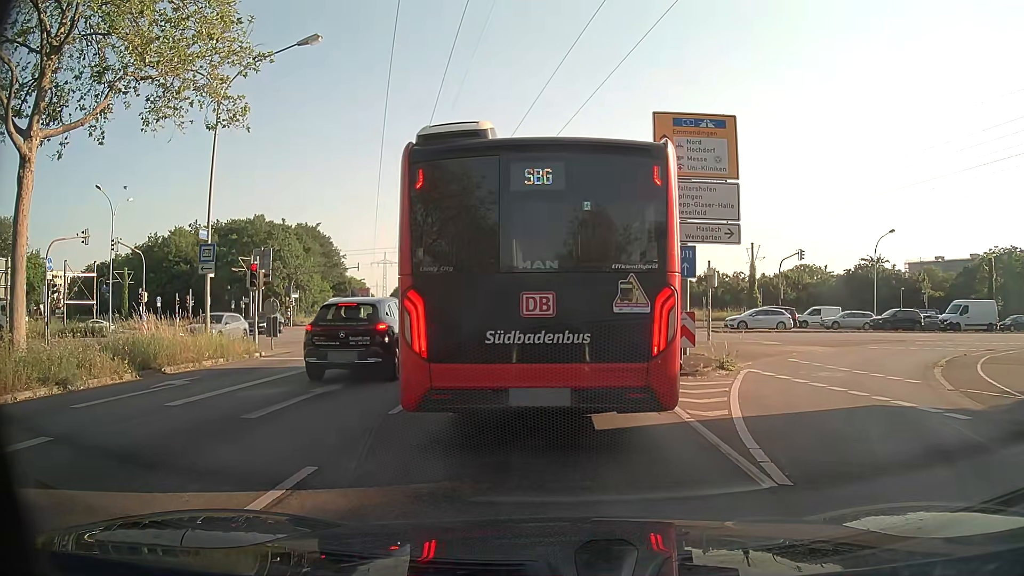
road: primary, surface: asphalt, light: Day
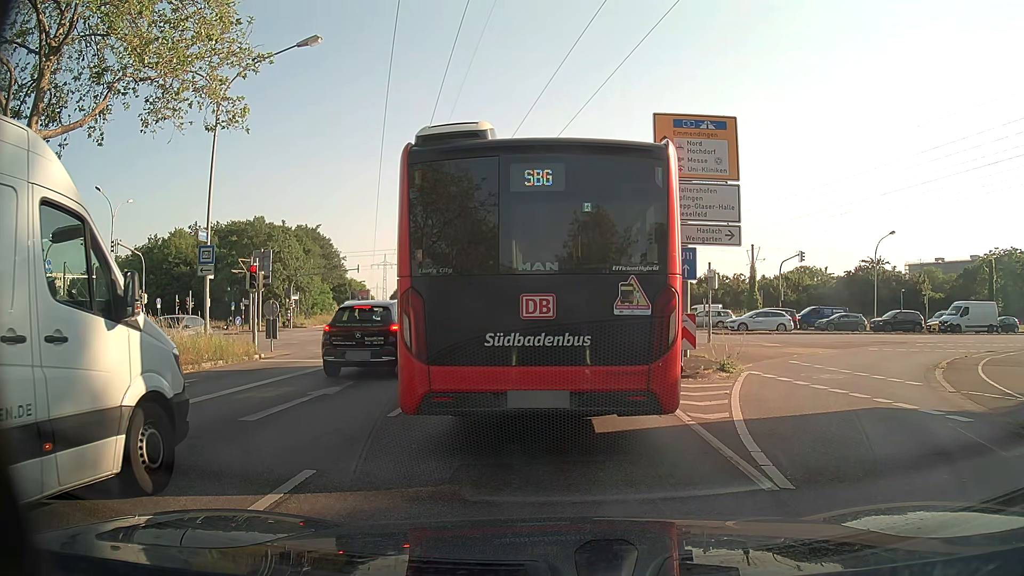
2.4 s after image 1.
(0.0, +0.1) m; 0°
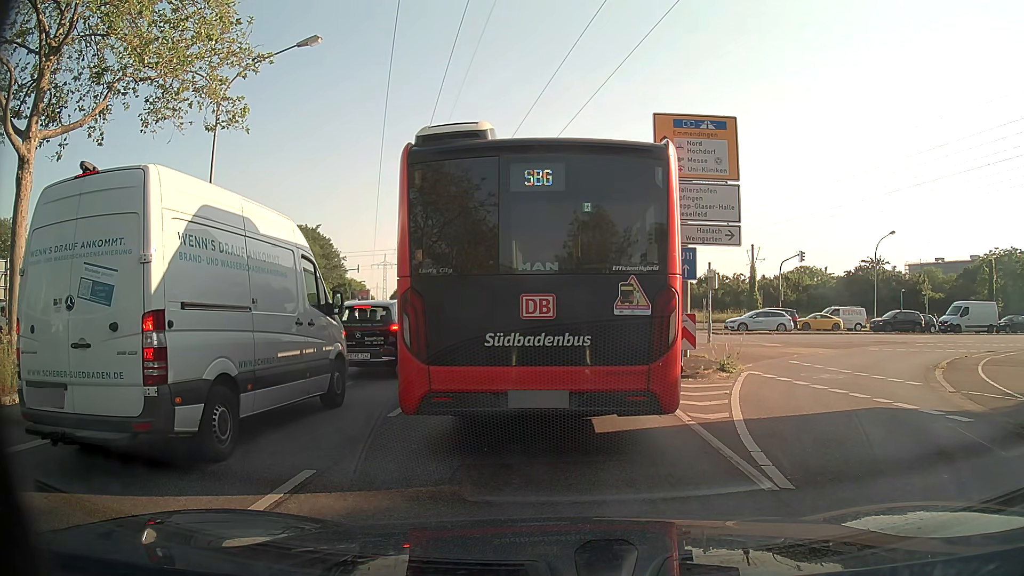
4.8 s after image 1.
(0.0, 0.0) m; 0°
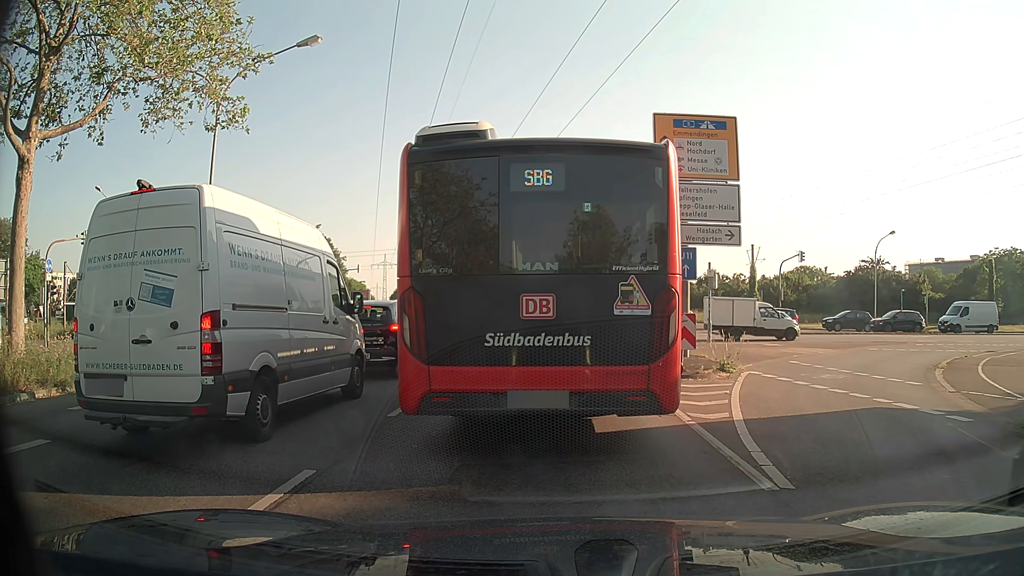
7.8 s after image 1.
(0.0, 0.0) m; 0°
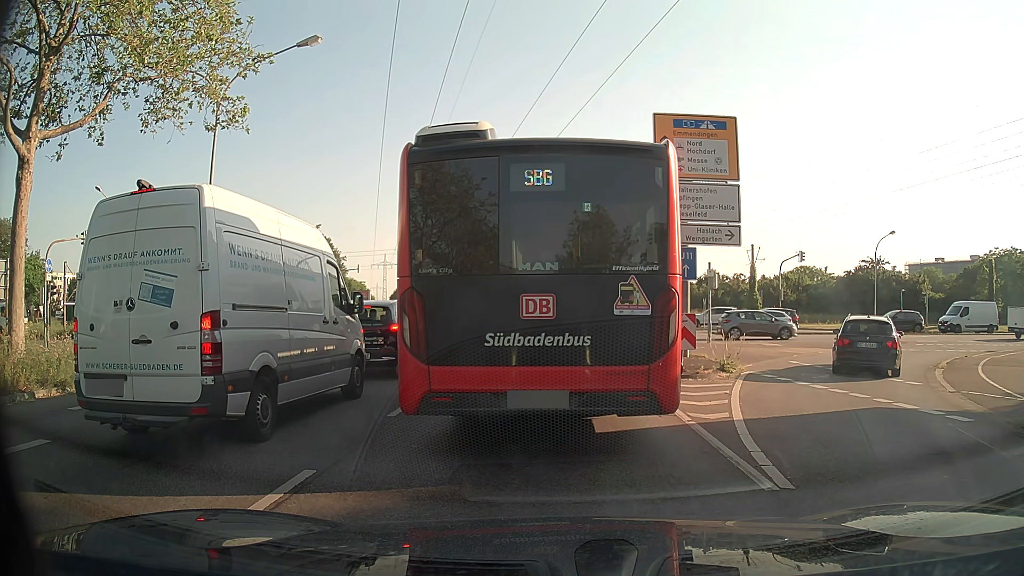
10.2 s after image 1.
(0.0, 0.0) m; 0°
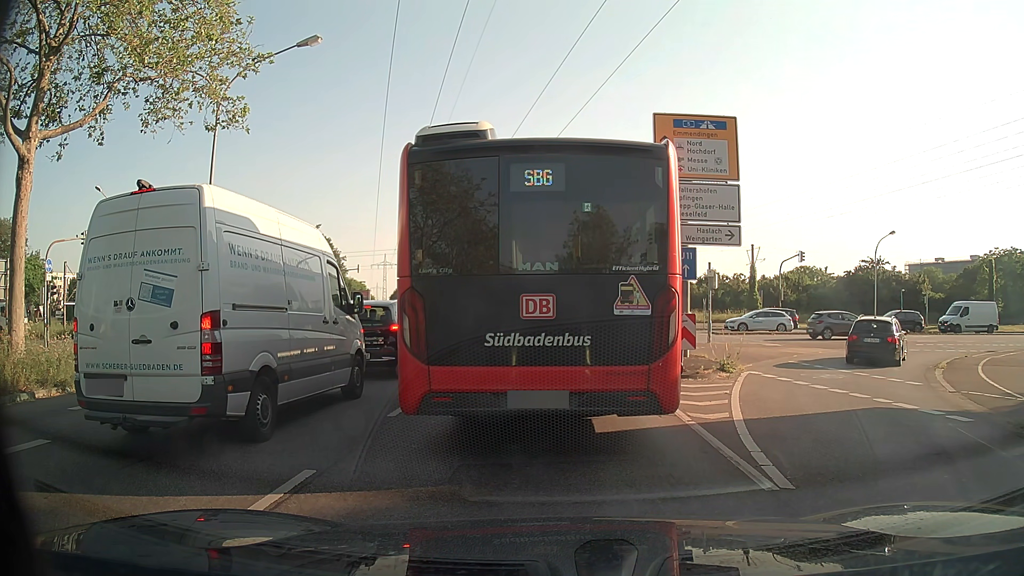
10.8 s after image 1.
(0.0, 0.0) m; 0°
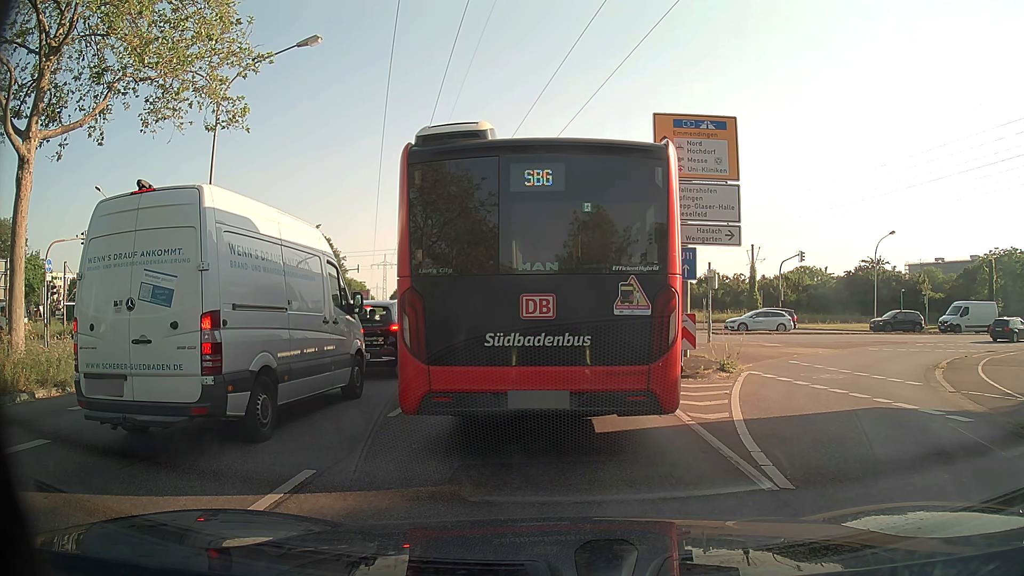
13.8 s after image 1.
(0.0, 0.0) m; 0°
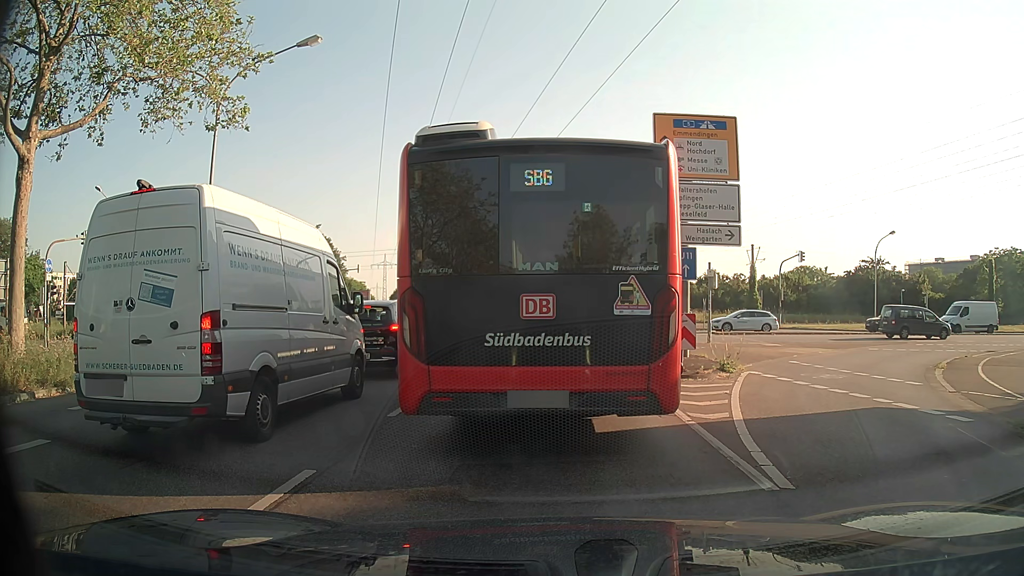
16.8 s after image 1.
(0.0, 0.0) m; 0°
(-1, +10) (-2, +20) (-3, +30) (-4, +40) (-5, +50) (-6, +60) (-8, +70) (-10, +79) (-11, +89) (-13, +99) m
